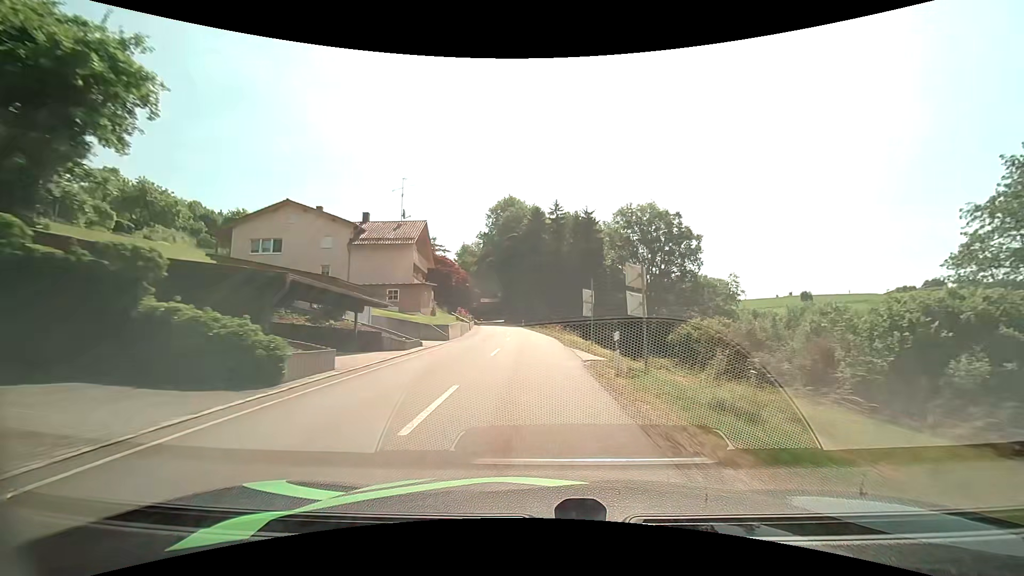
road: tertiary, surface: asphalt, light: Day
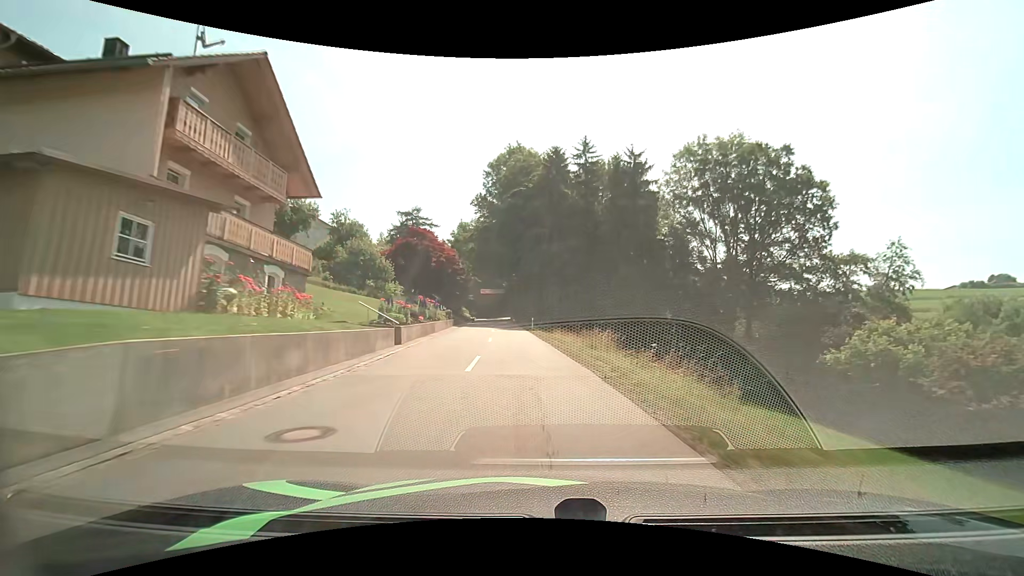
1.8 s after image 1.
(-0.3, +30.3) m; -1°
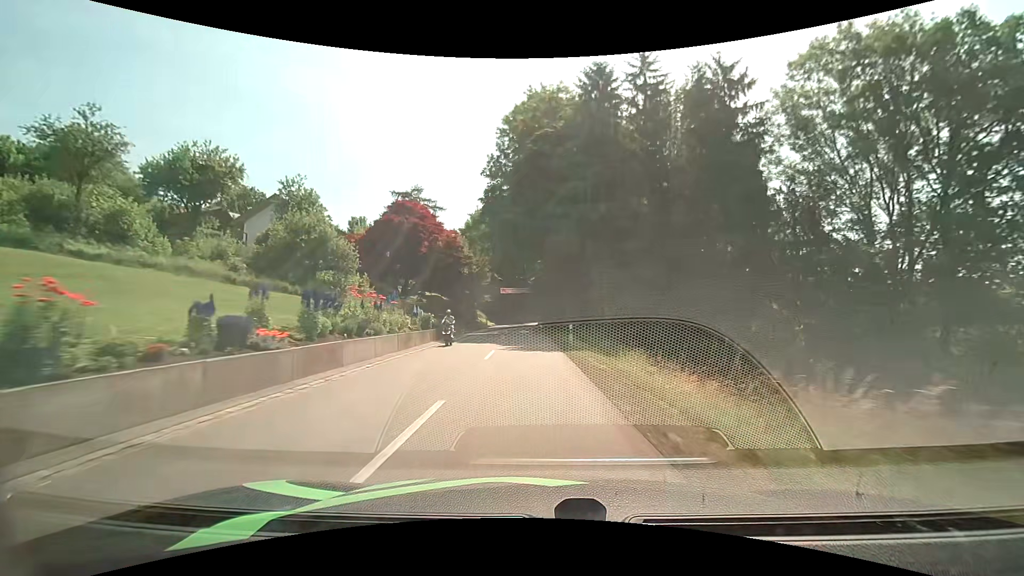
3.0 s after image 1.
(-0.5, +20.0) m; -4°
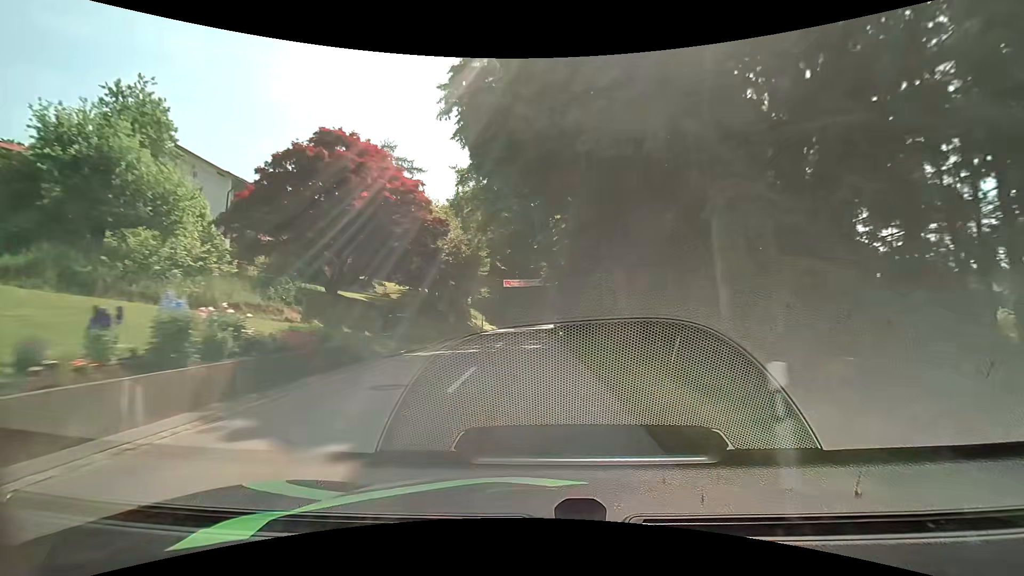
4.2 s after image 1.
(-0.2, +20.1) m; -2°
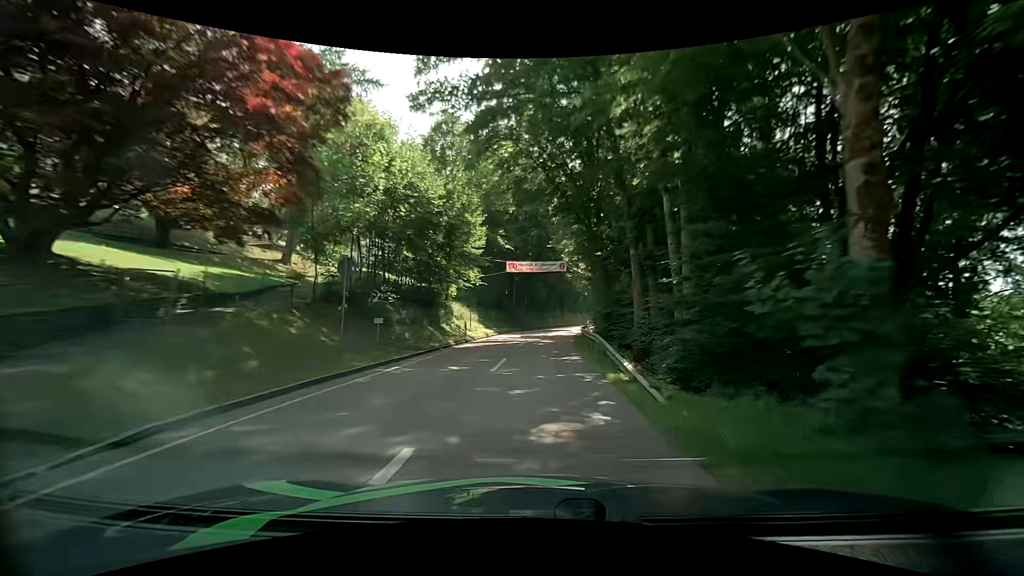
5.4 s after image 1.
(-0.3, +19.7) m; -1°
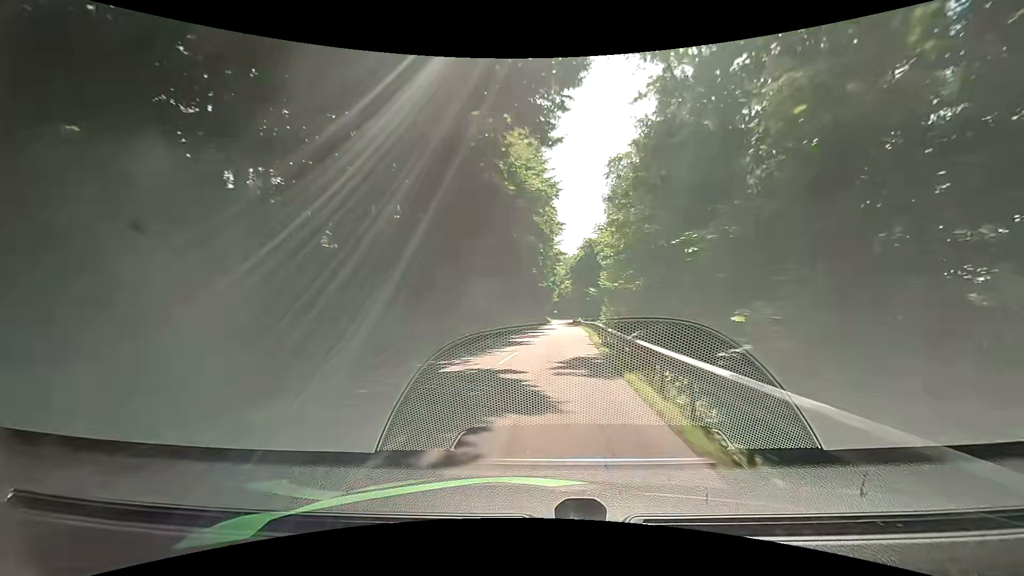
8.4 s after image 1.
(+1.1, +47.6) m; +6°
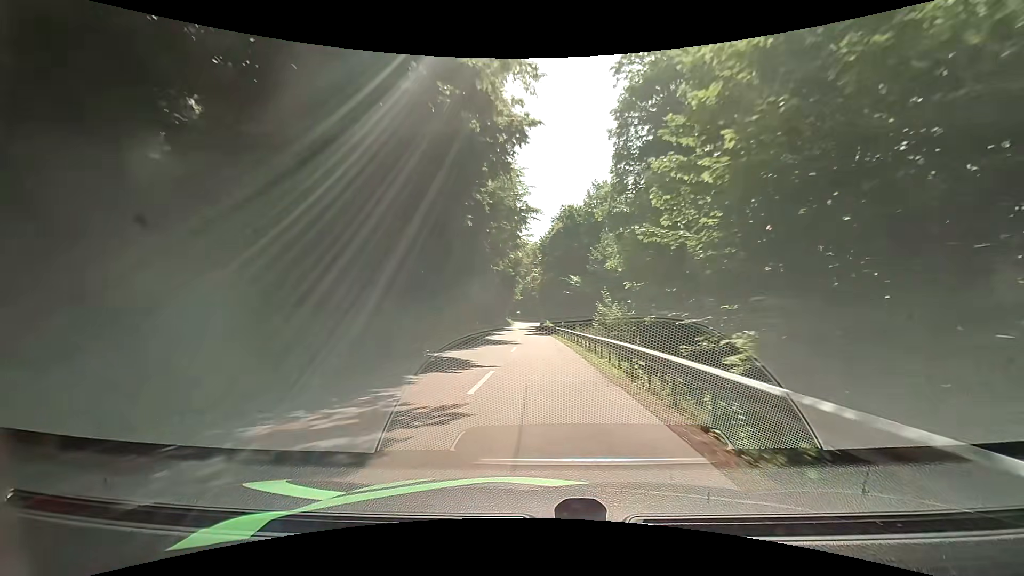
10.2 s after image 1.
(+2.0, +28.7) m; +5°
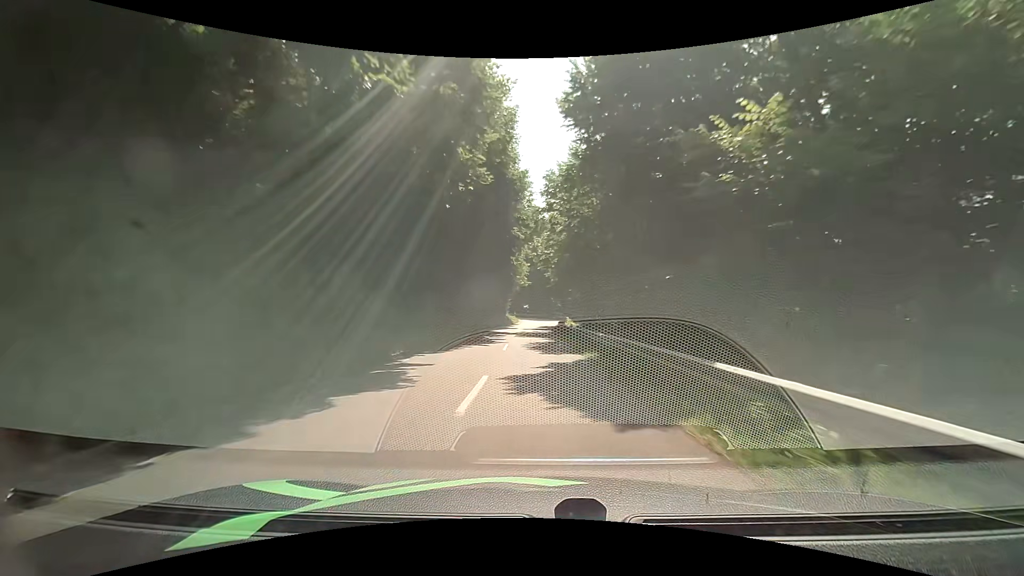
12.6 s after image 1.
(0.0, +38.8) m; 0°
(0, +10) (0, +20) (-1, +30) (-1, +40) (-1, +50) (0, +60) (+1, +70) (+2, +80) (+1, +90) (-2, +99) m
